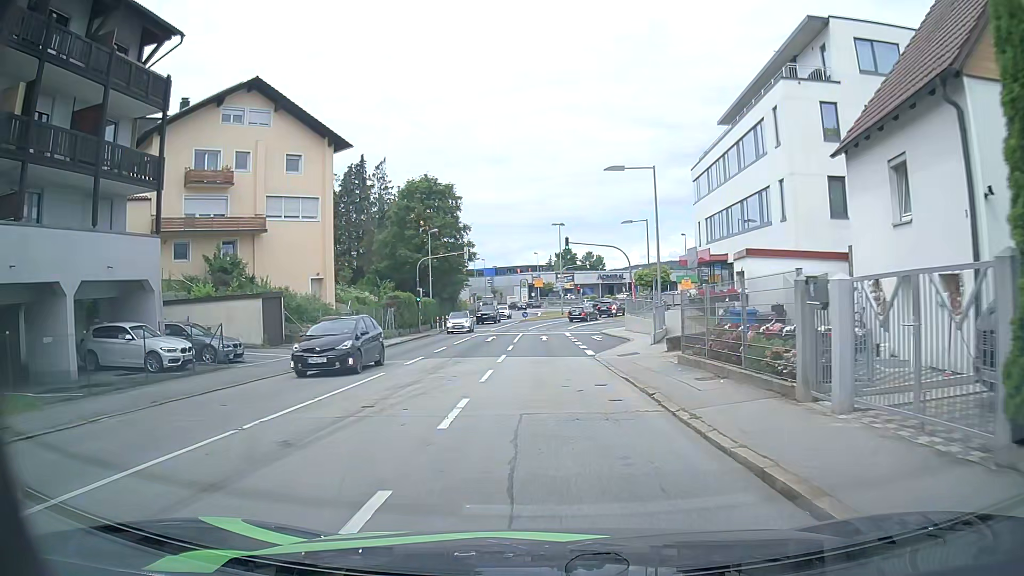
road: tertiary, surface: asphalt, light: Day
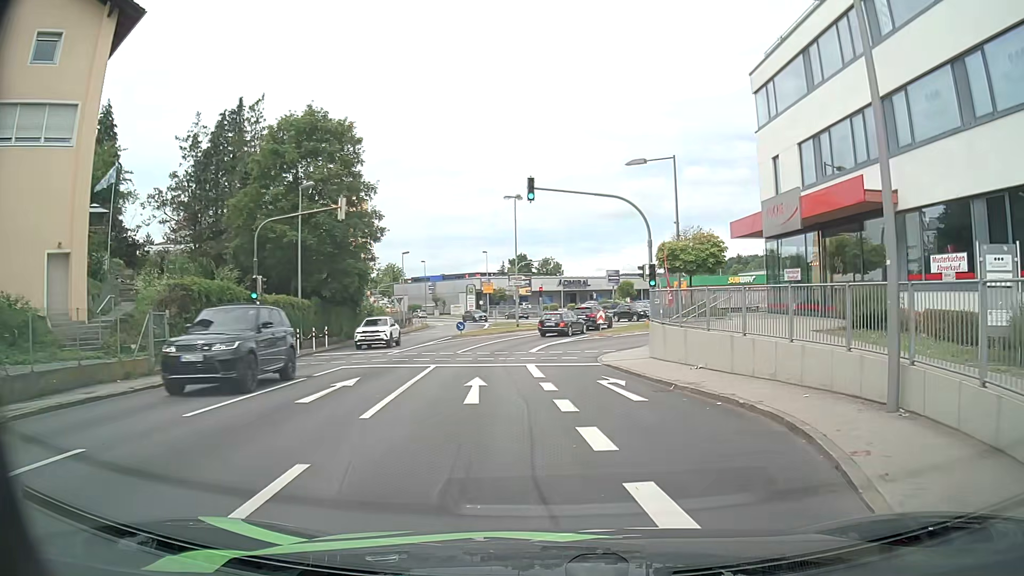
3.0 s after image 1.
(+0.2, +22.8) m; +4°
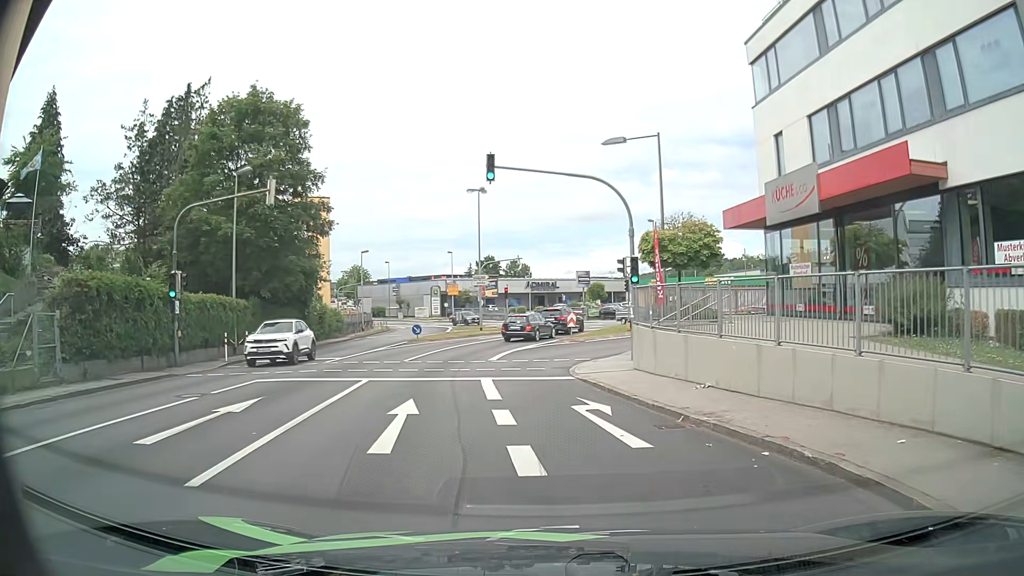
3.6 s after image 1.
(+0.1, +4.0) m; +1°
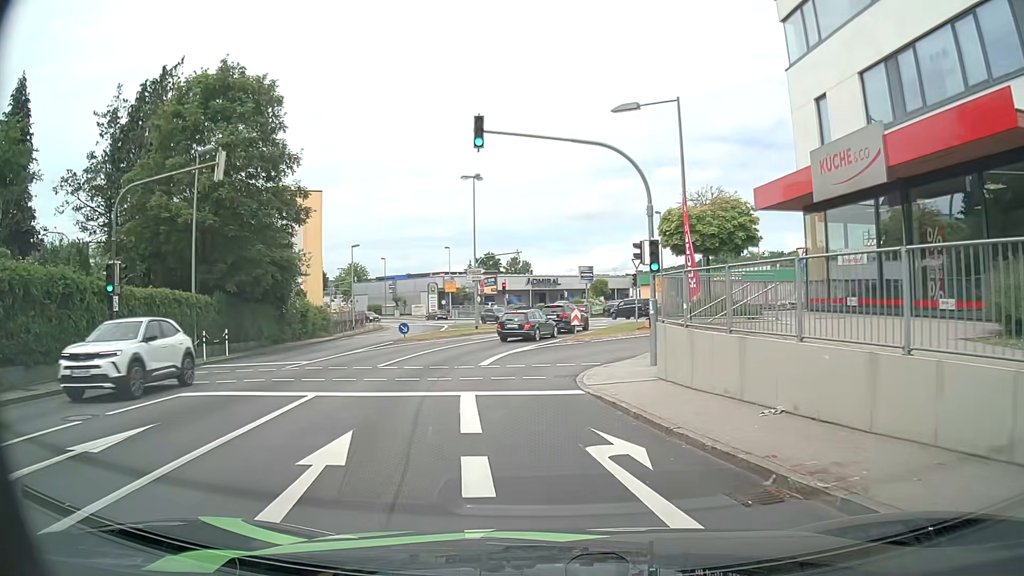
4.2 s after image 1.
(+0.1, +3.8) m; +2°
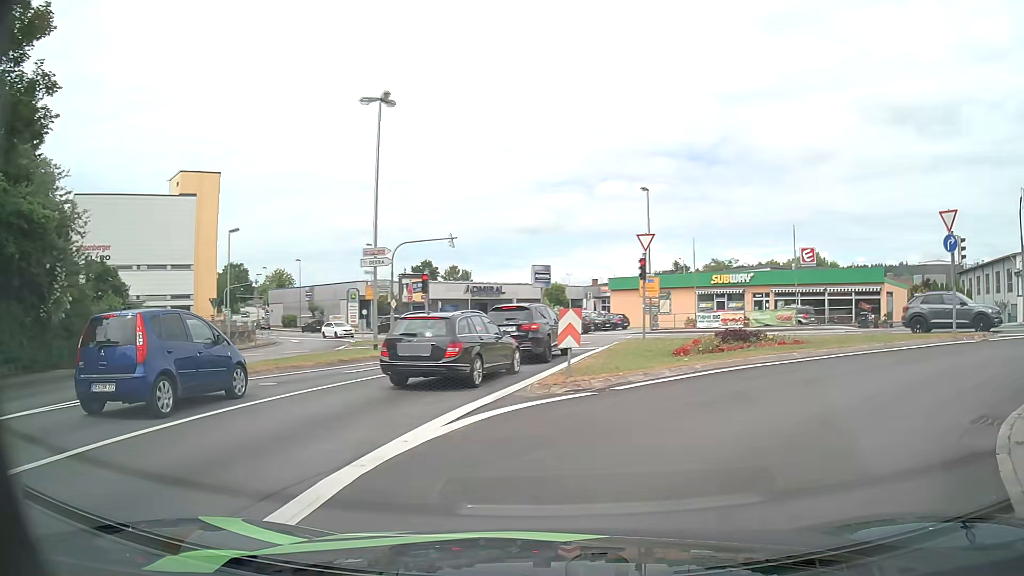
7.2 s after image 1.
(-0.8, +18.1) m; +4°
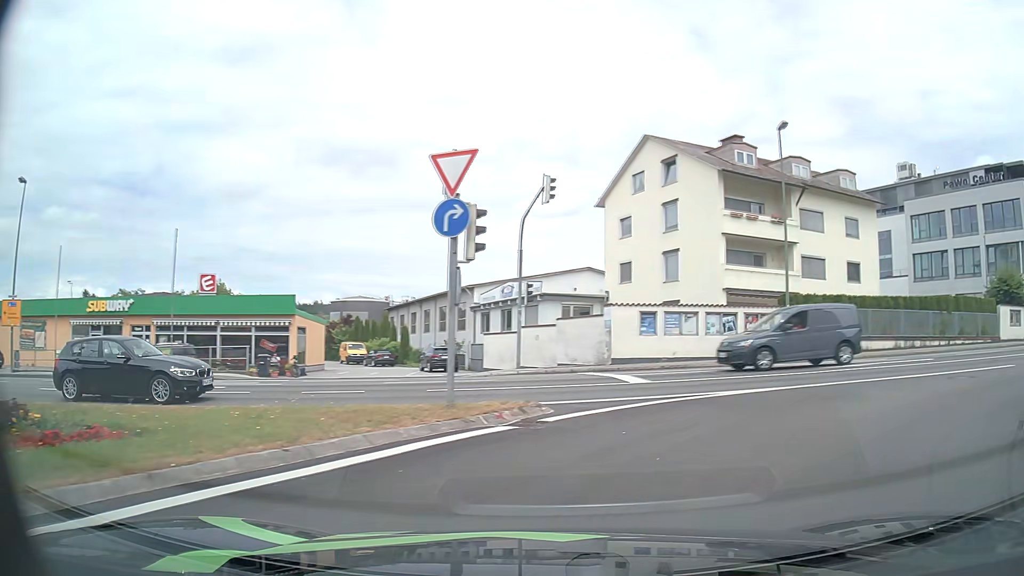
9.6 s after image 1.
(+4.5, +11.0) m; +51°
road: tertiary_link
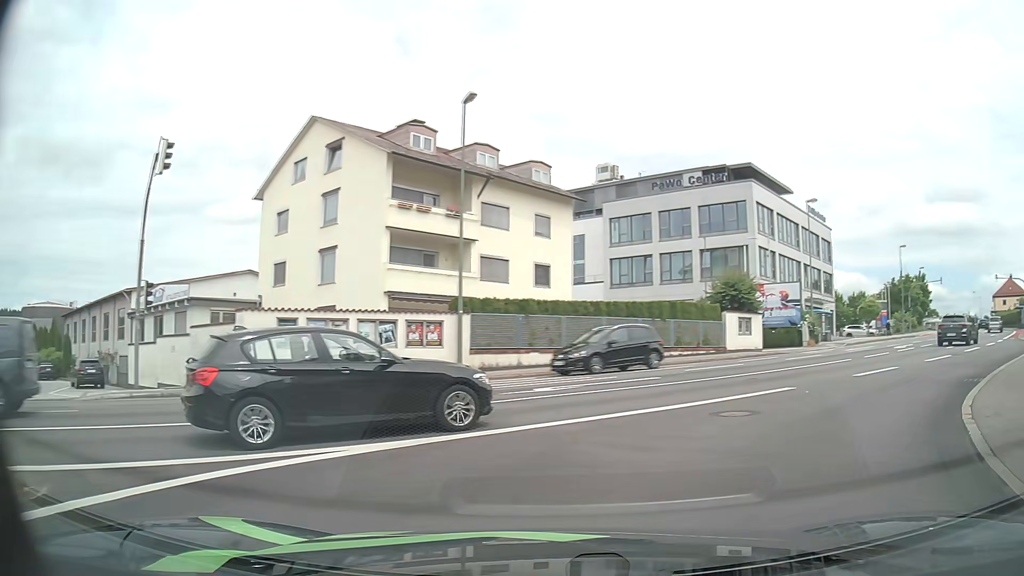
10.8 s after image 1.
(+1.2, +5.1) m; +27°
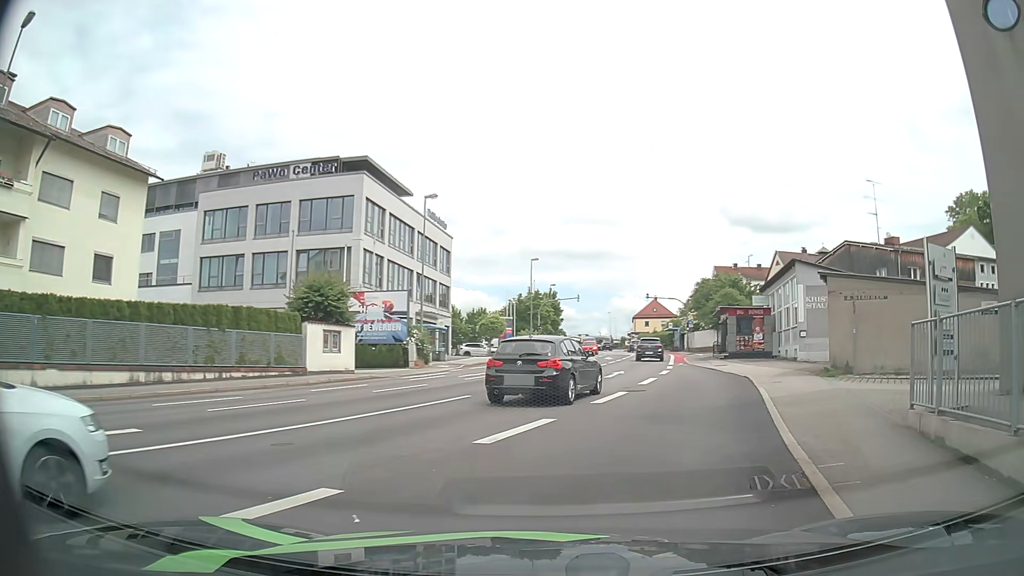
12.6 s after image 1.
(+2.3, +7.4) m; +33°
